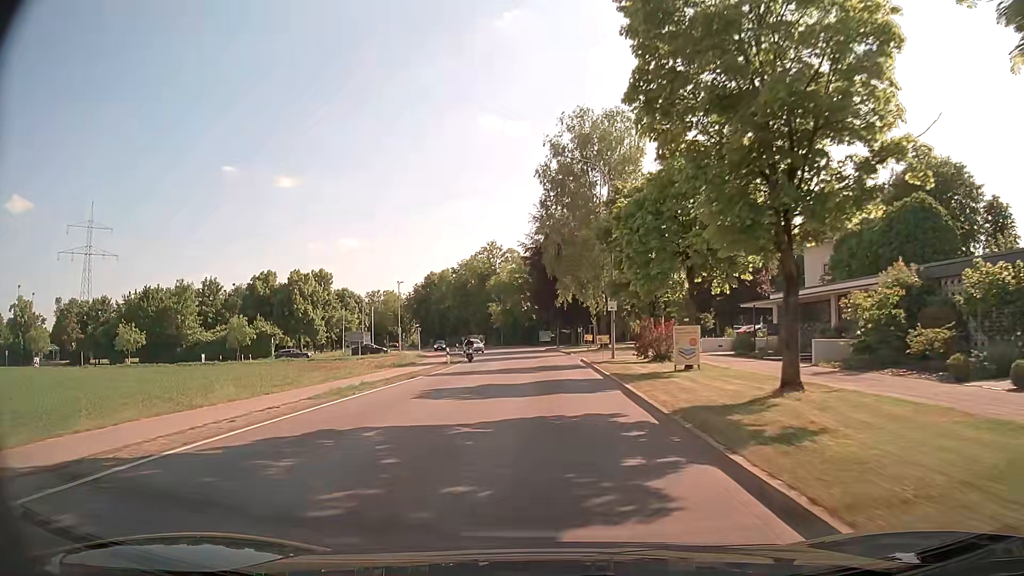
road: tertiary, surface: asphalt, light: Day
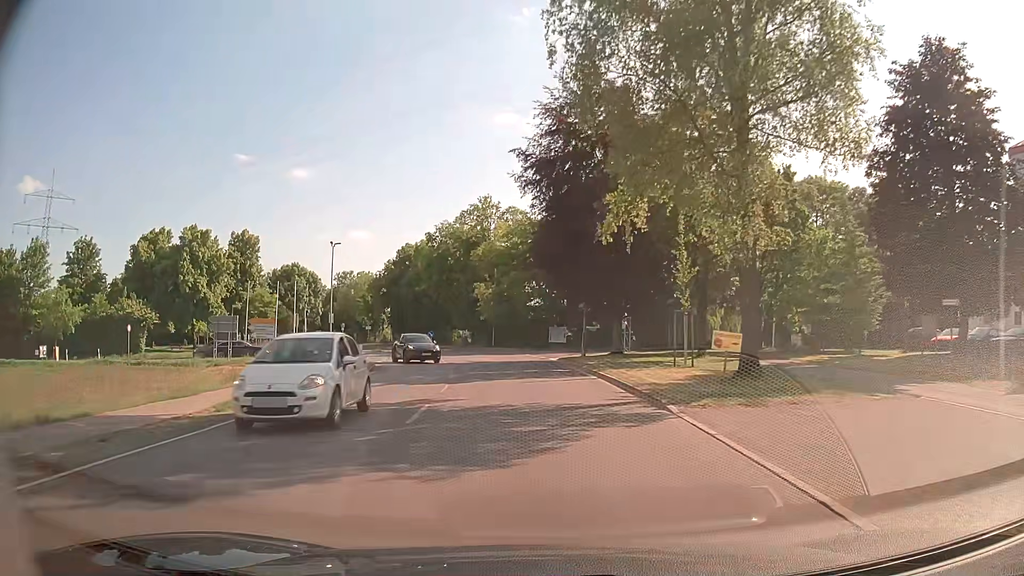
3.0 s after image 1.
(-0.3, +37.5) m; -1°
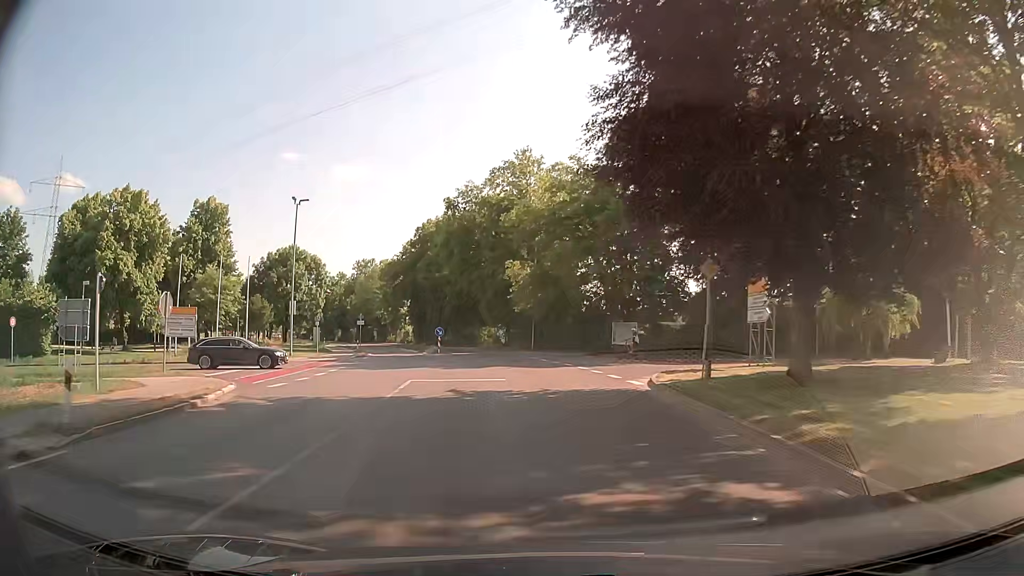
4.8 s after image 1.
(-0.5, +21.6) m; -4°
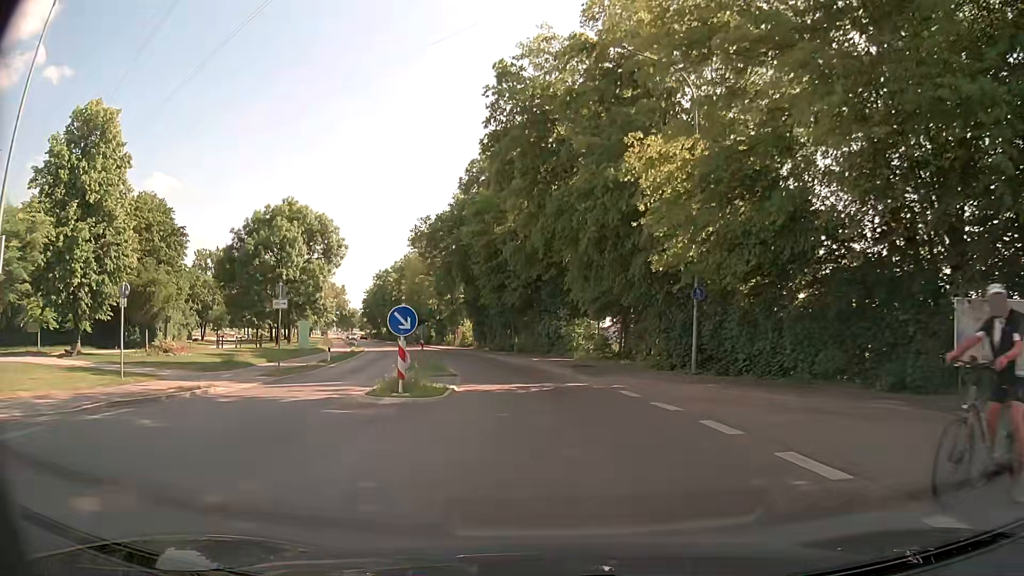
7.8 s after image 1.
(-2.0, +33.3) m; -9°
